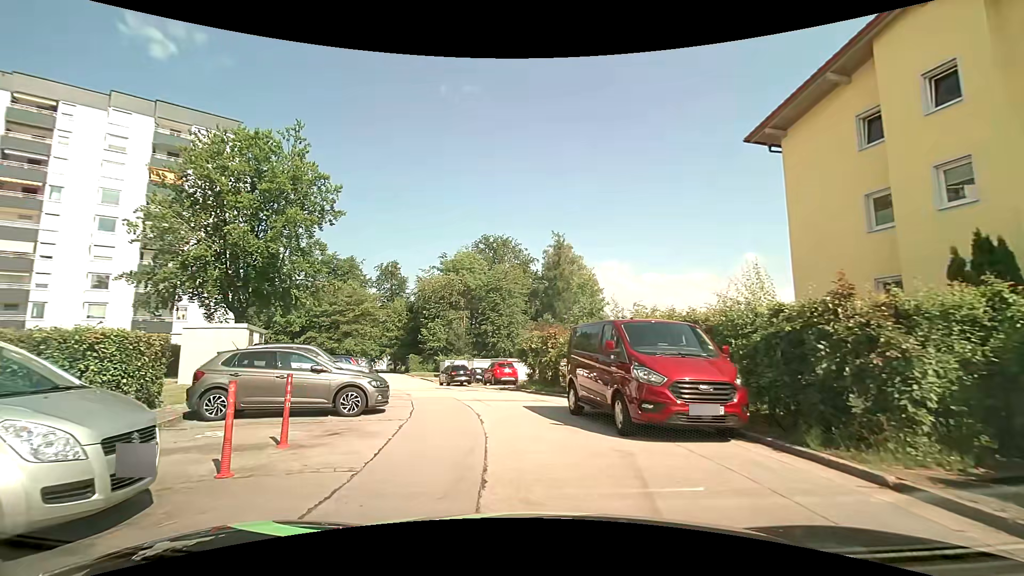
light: Day
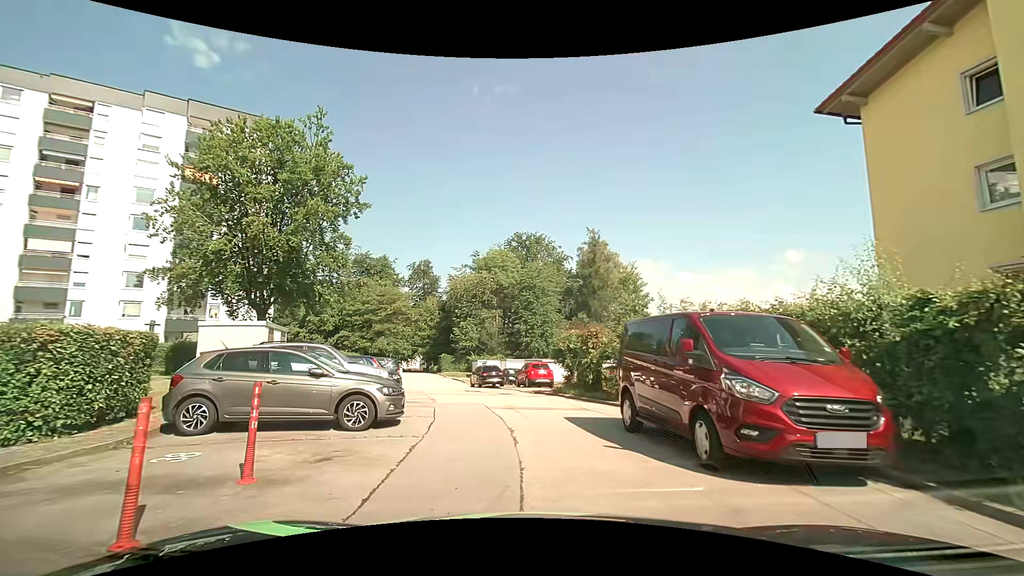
(-0.1, +2.1) m; -3°
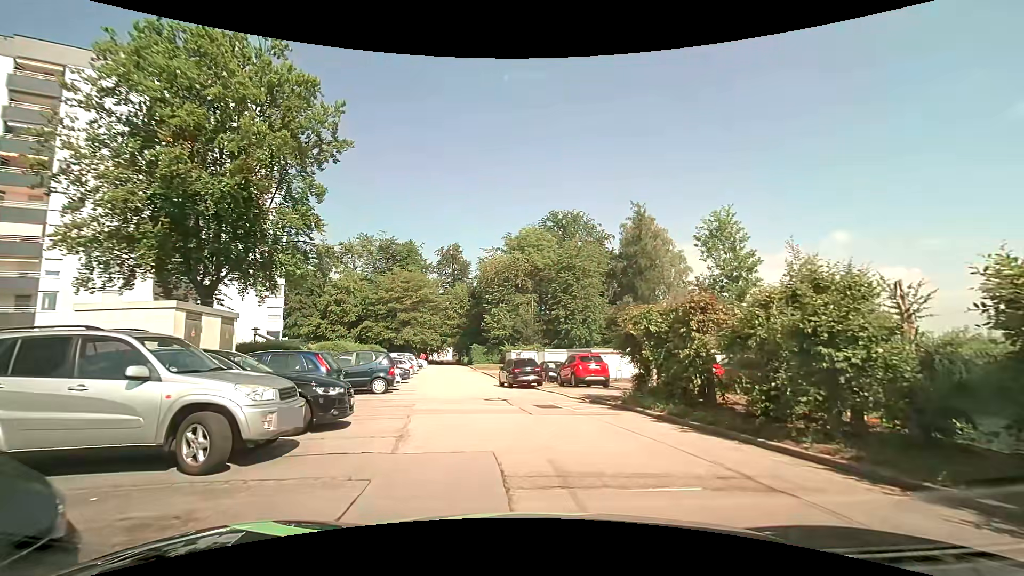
(-0.3, +8.1) m; -4°
